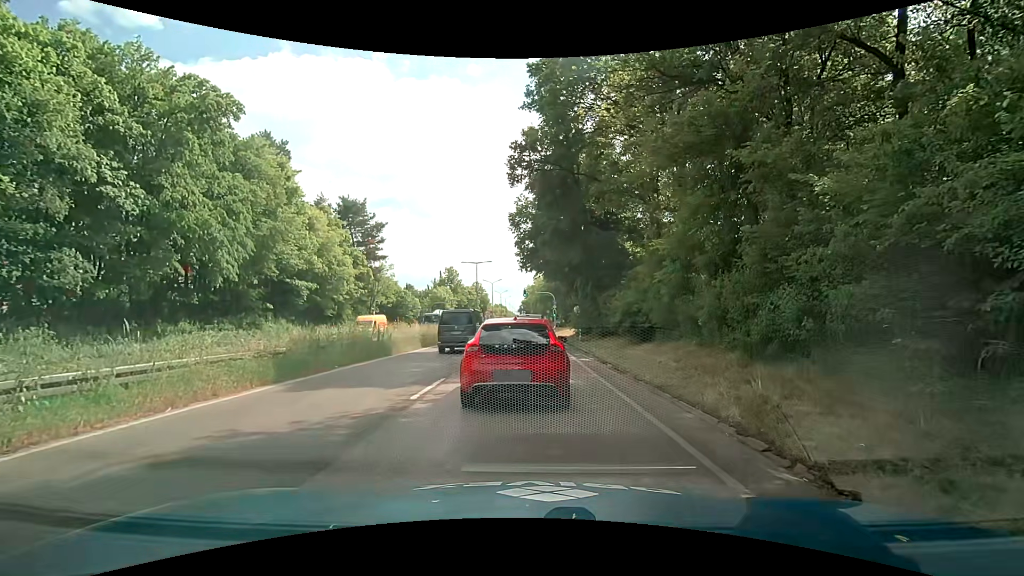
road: trunk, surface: asphalt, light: Day
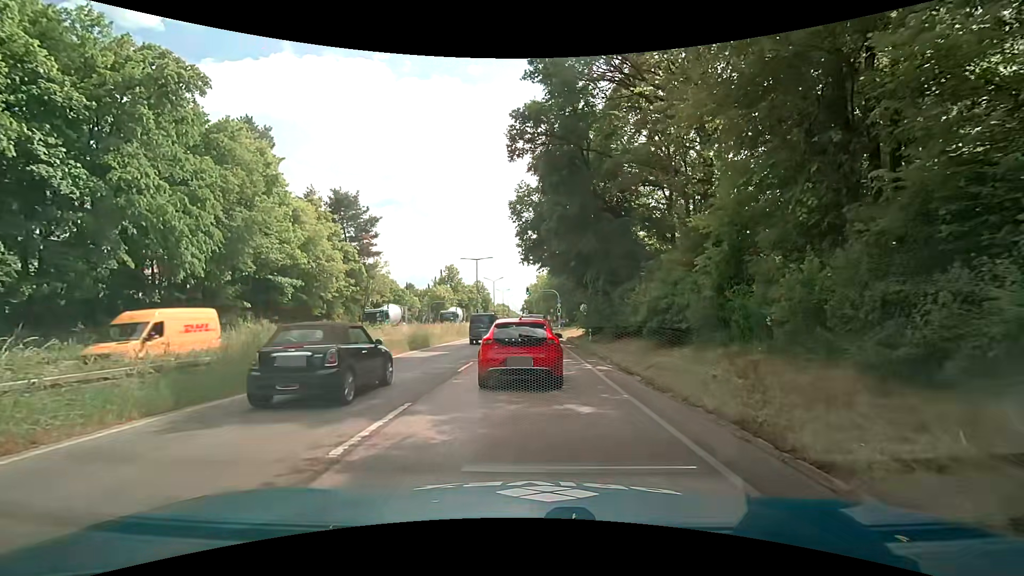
(0.0, +3.9) m; 0°
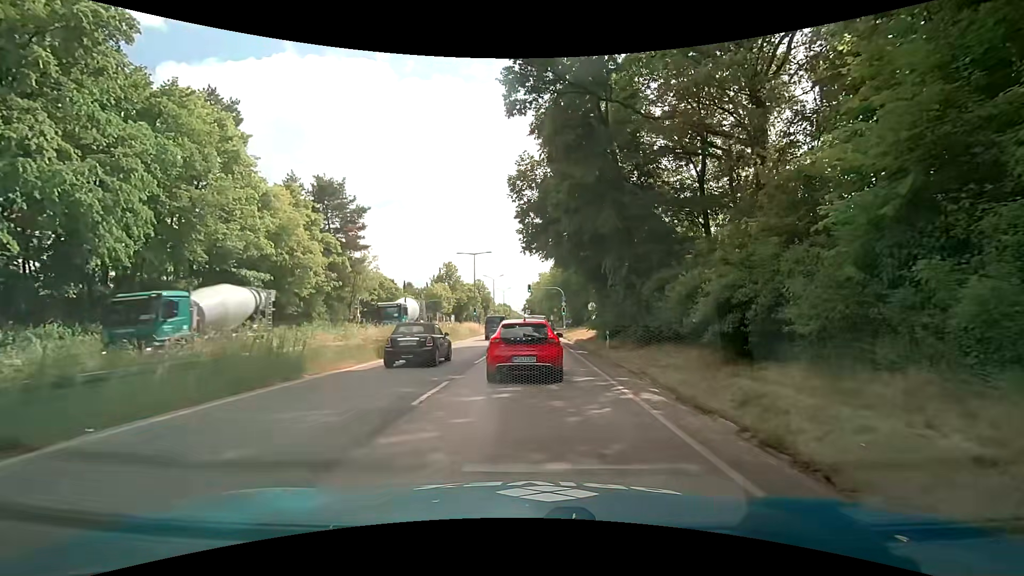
(-0.1, +5.9) m; 0°
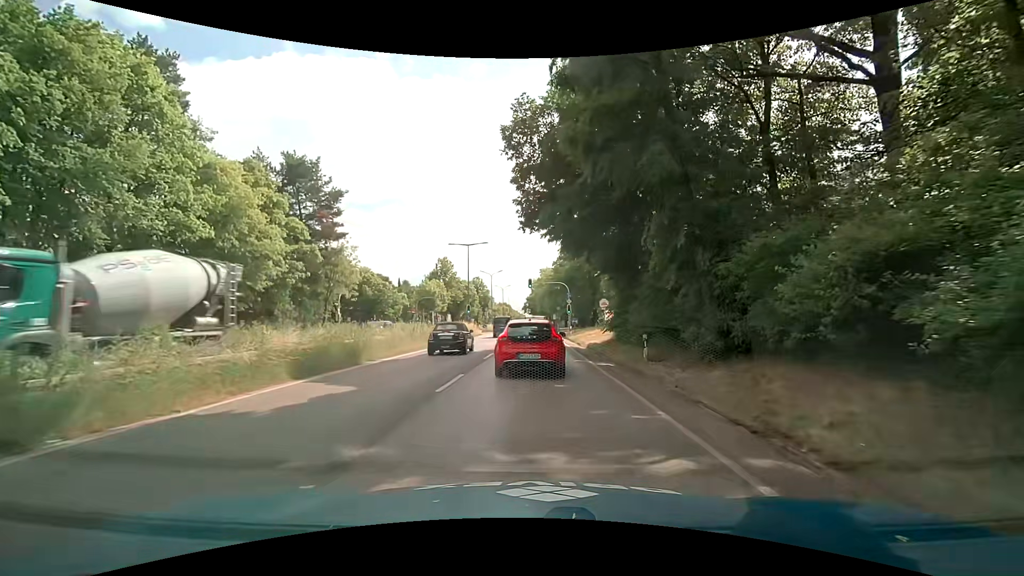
(-0.1, +7.4) m; -1°
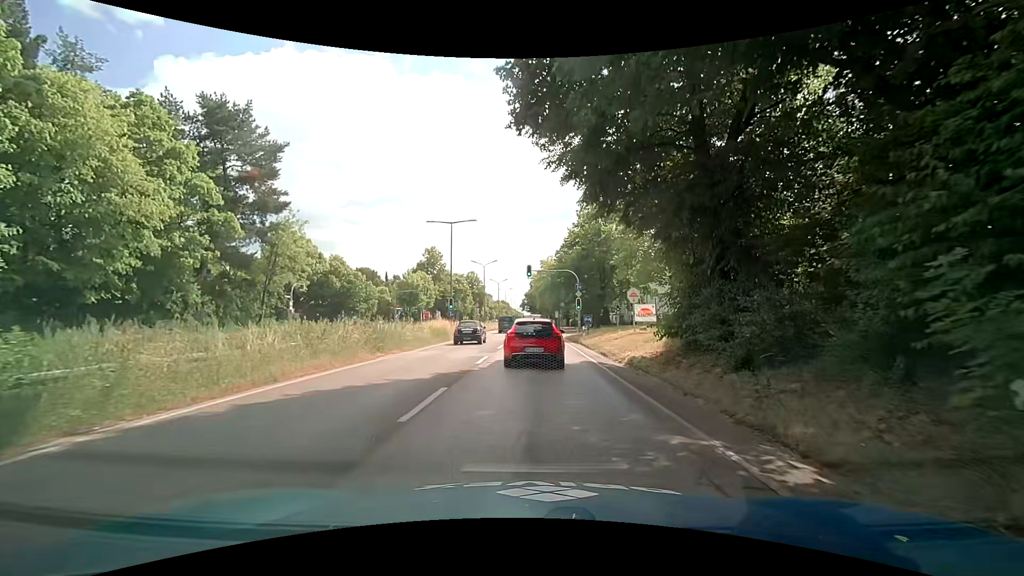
(+0.1, +12.0) m; 0°
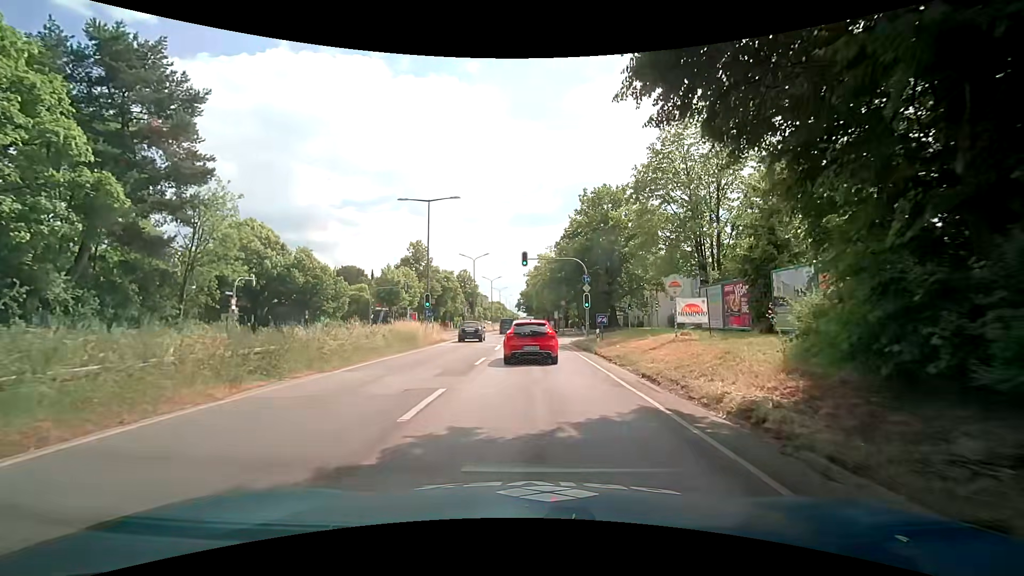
(0.0, +9.0) m; -1°
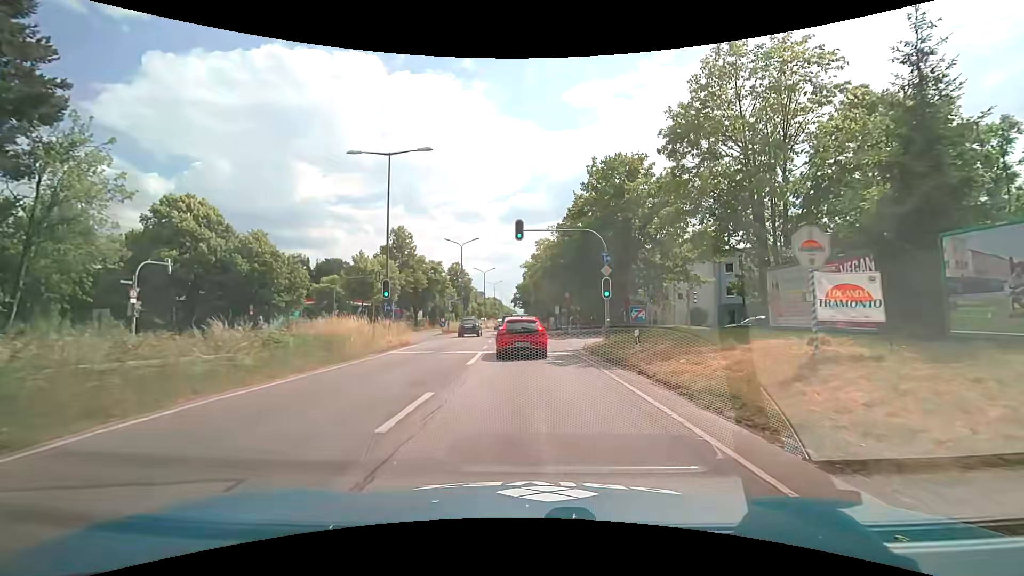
(+0.4, +10.0) m; +3°
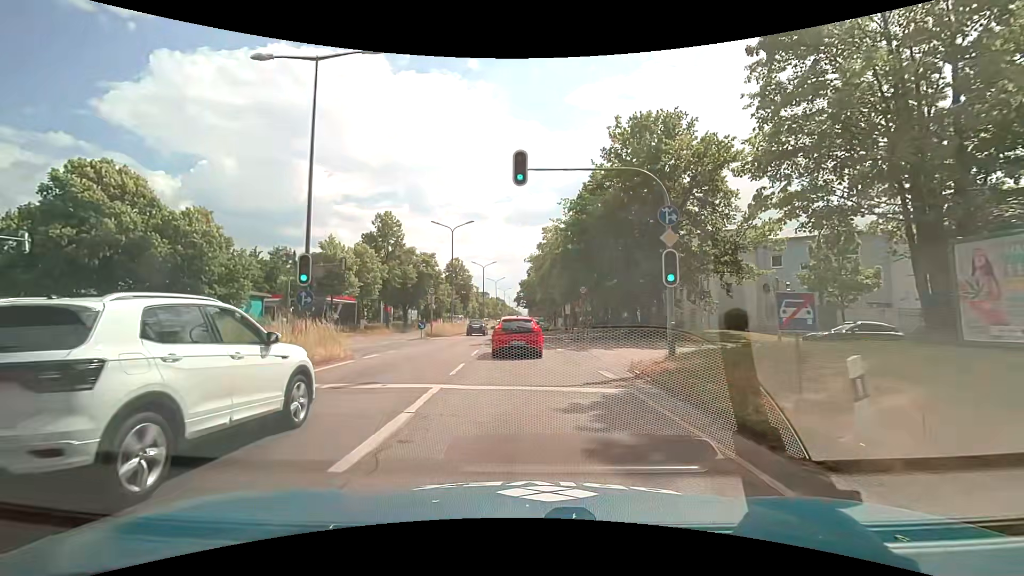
(-0.2, +10.3) m; -2°
(0, +10) (0, +20) (0, +30) (-1, +40) (-1, +50) (-1, +60) (-1, +70) (-1, +80) (-1, +90) (-1, +100) m
